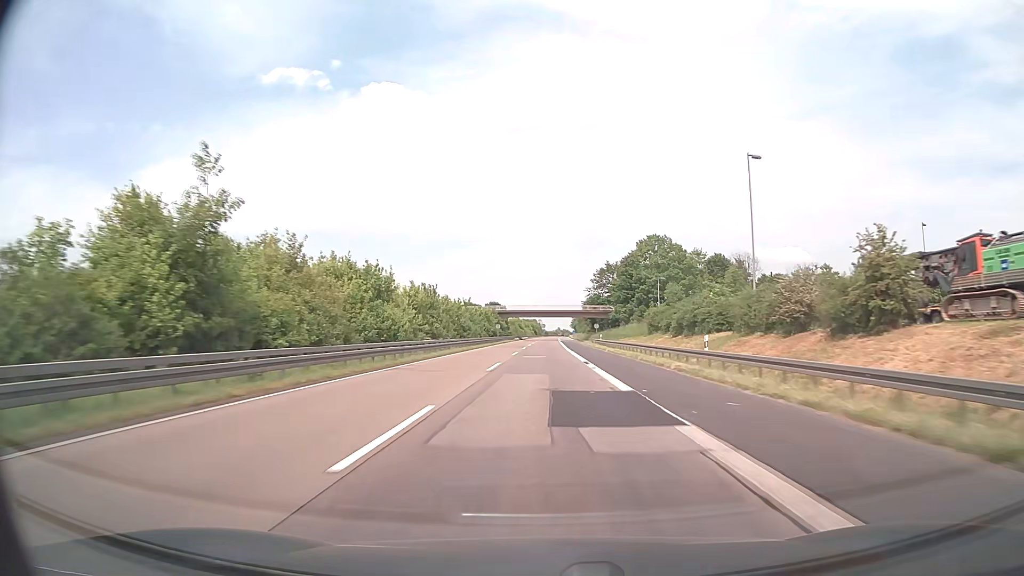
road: motorway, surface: asphalt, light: Day
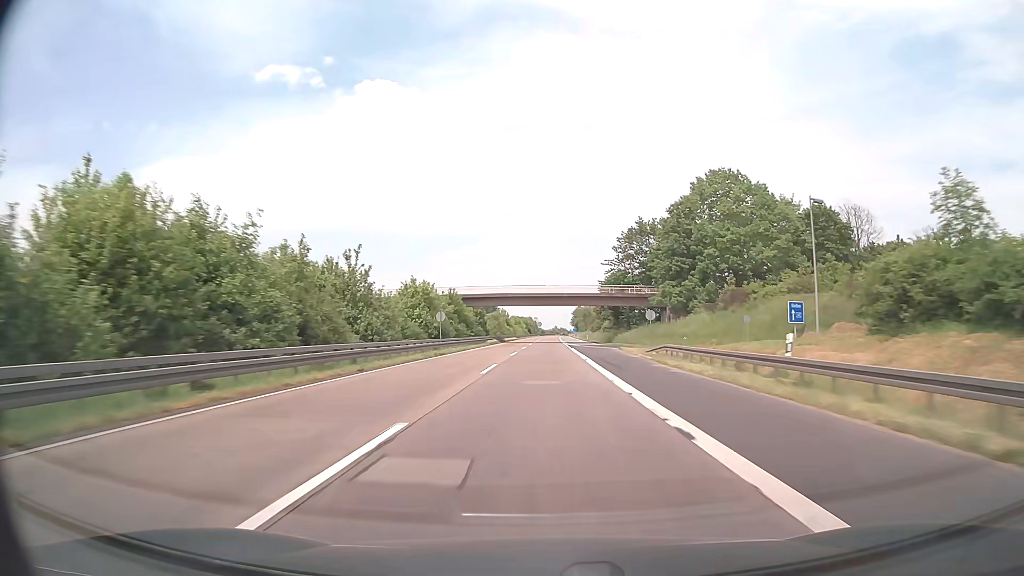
(+0.2, +57.0) m; 0°
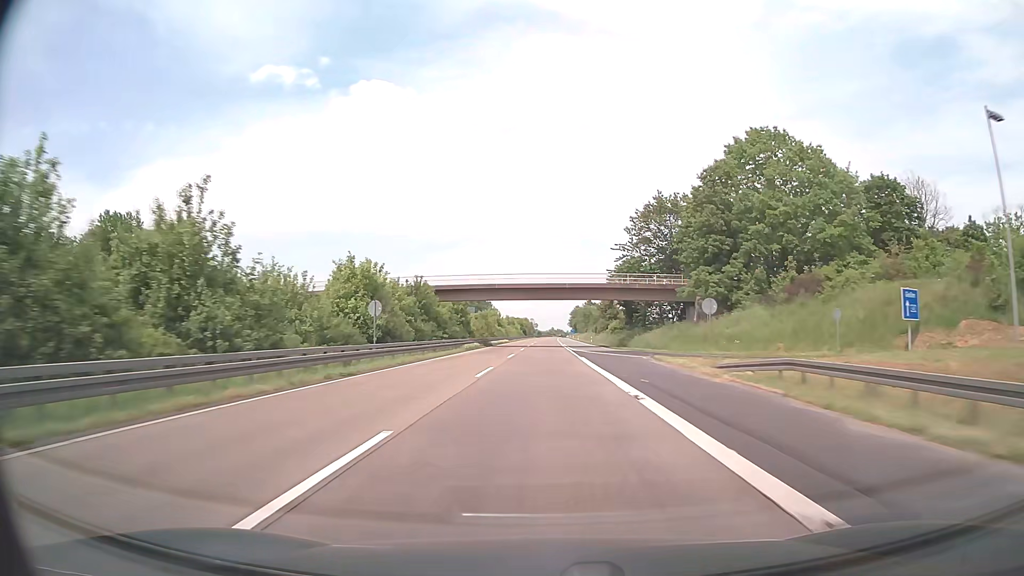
(+0.1, +19.0) m; 0°
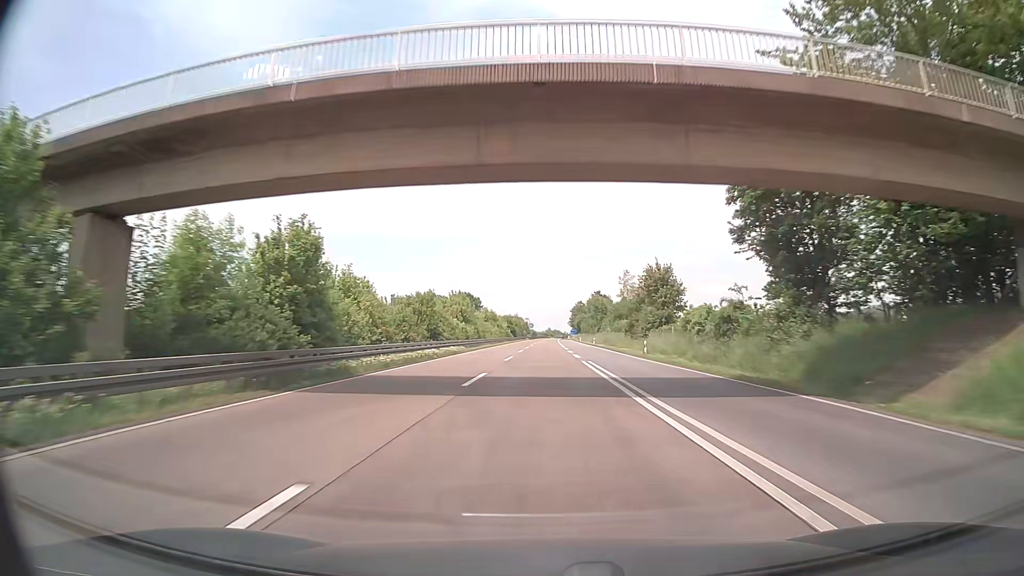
(+0.2, +57.0) m; 0°
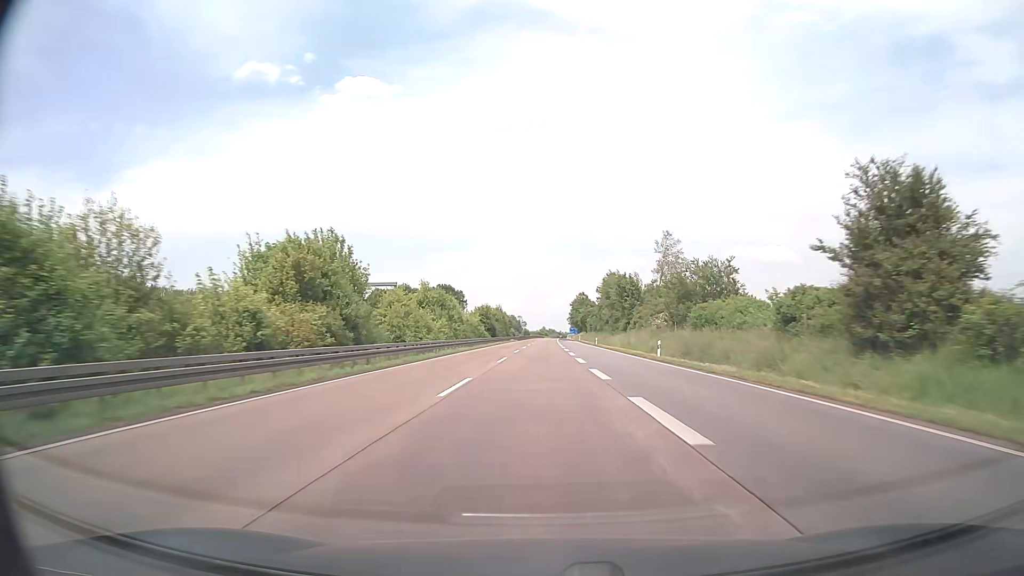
(+0.2, +57.0) m; 0°
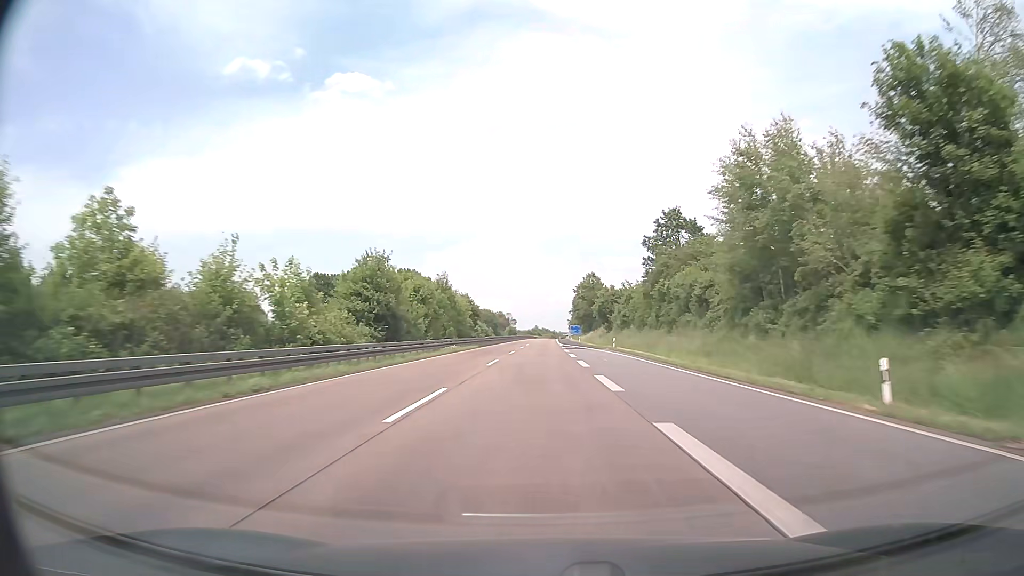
(+0.3, +76.0) m; +1°
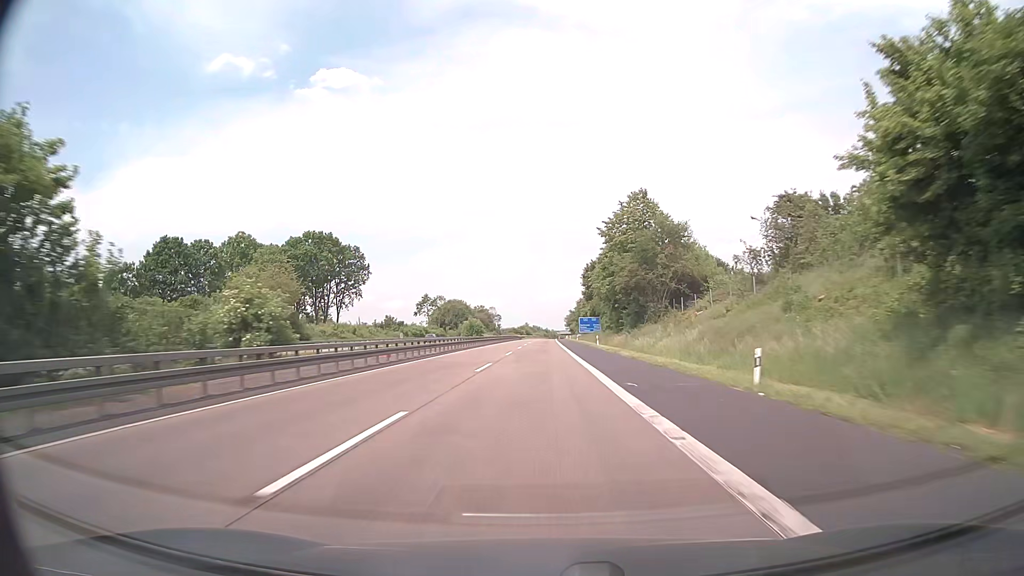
(+0.5, +95.1) m; +1°
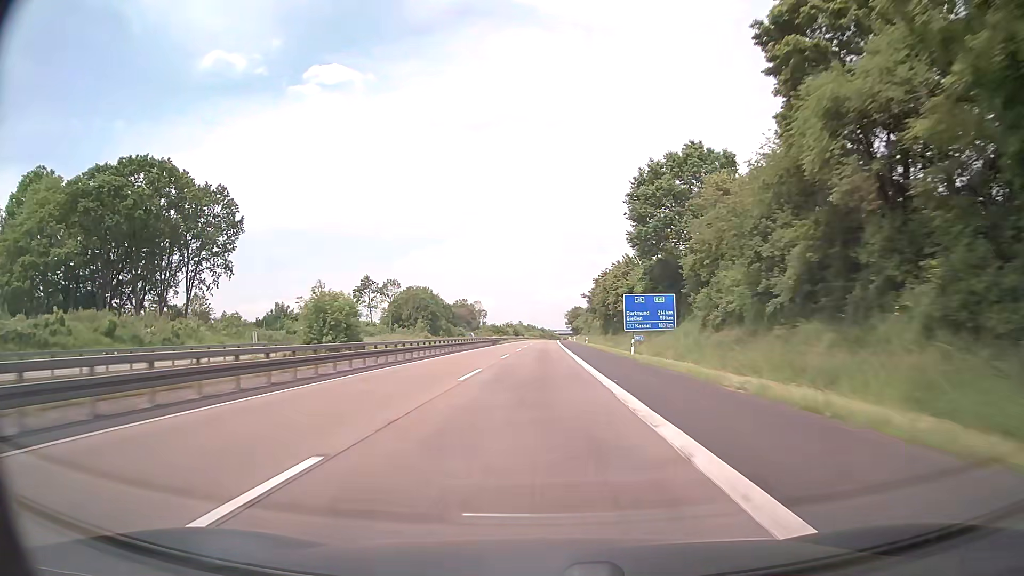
(+0.1, +76.1) m; 0°
(0, +10) (0, +20) (0, +30) (0, +40) (0, +50) (0, +60) (0, +70) (0, +80) (0, +90) (0, +100) m
